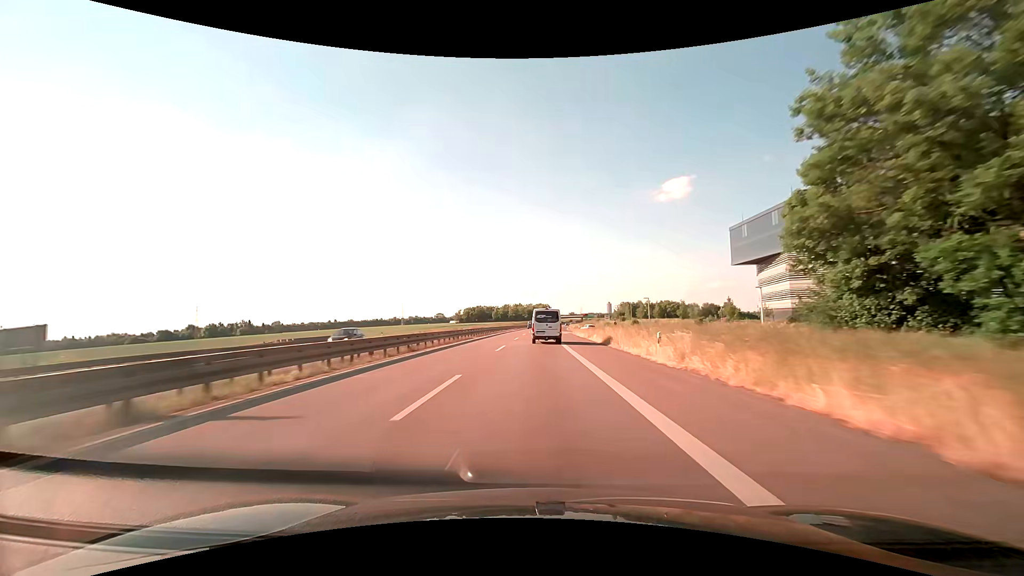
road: trunk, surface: asphalt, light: Day
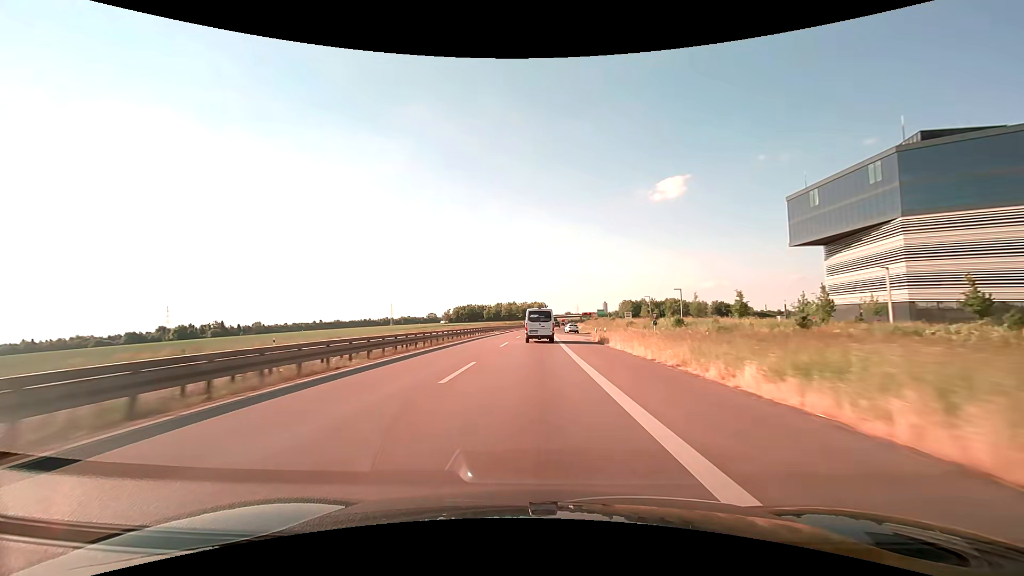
(+0.2, +31.5) m; +1°
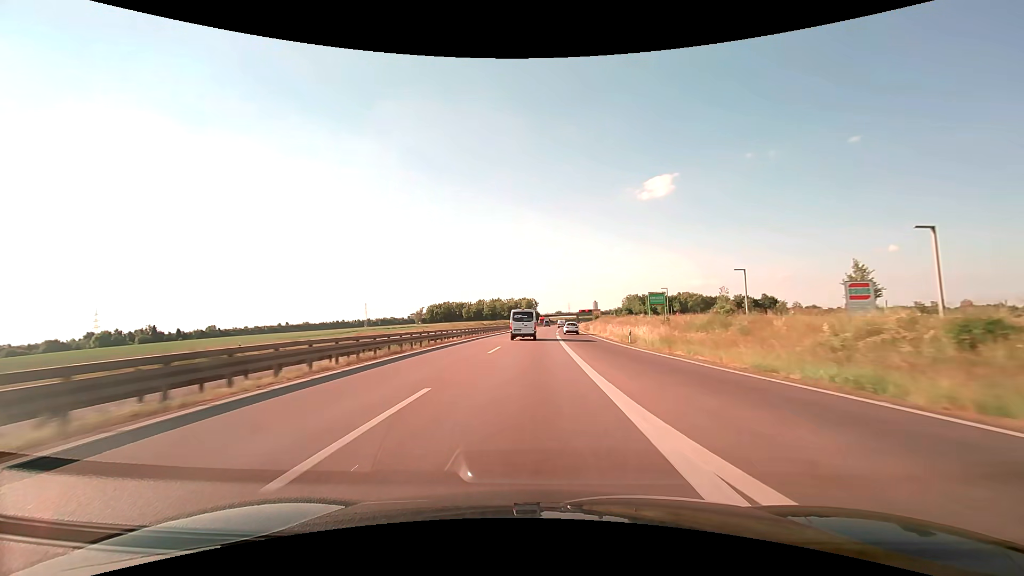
(+0.5, +60.7) m; +1°
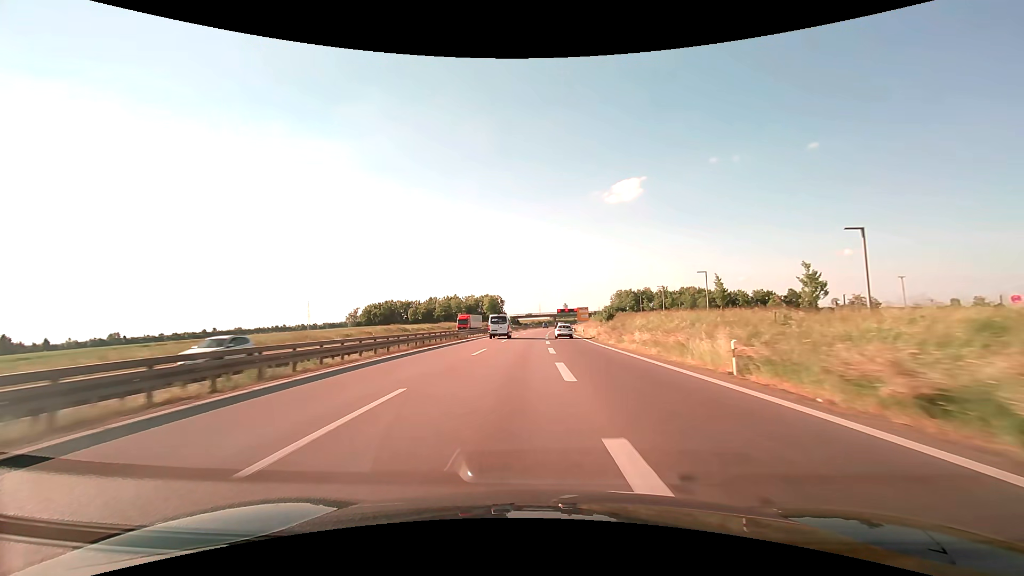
(+1.7, +71.0) m; +3°
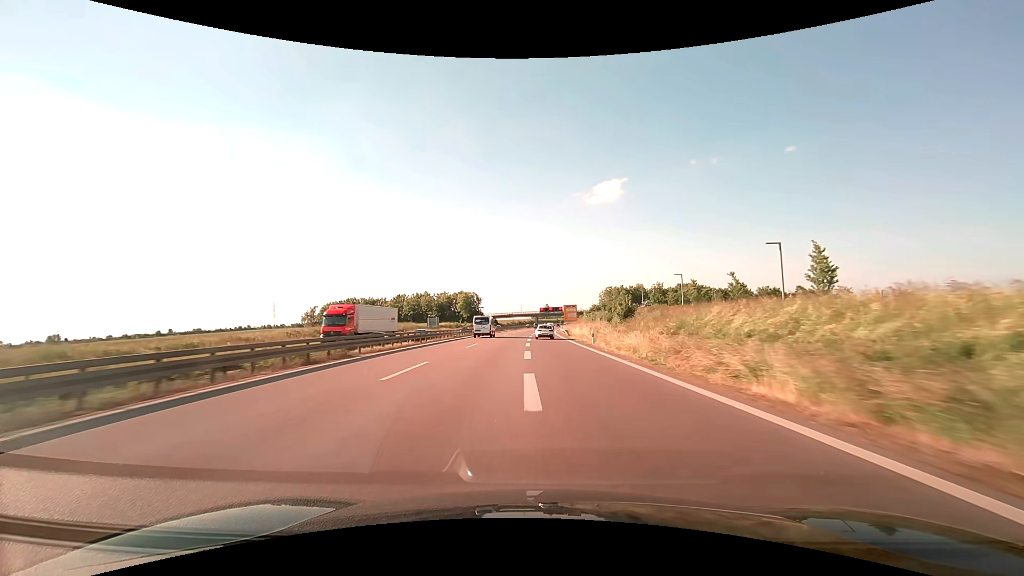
(+0.6, +28.3) m; +2°
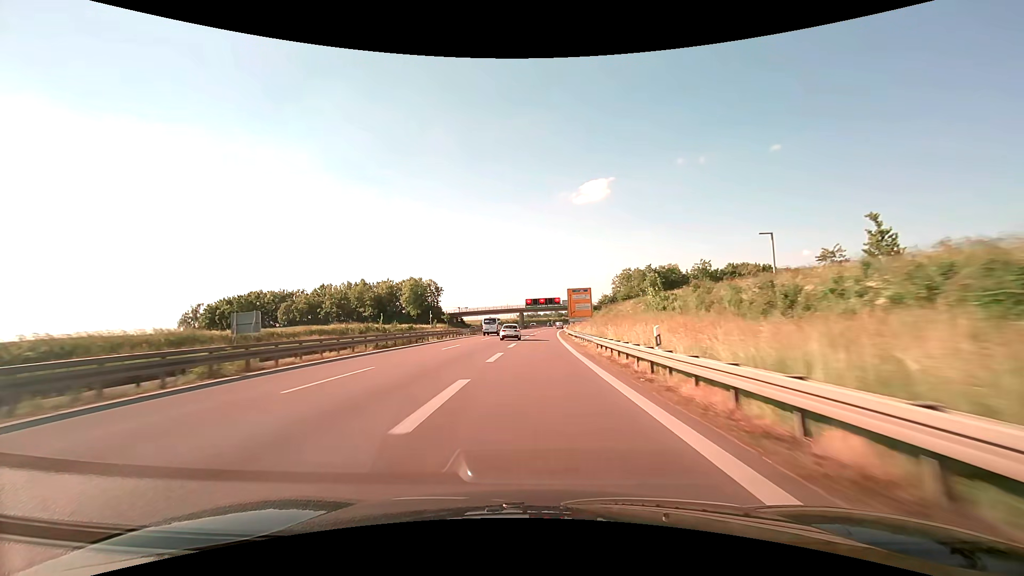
(+1.2, +73.8) m; +2°
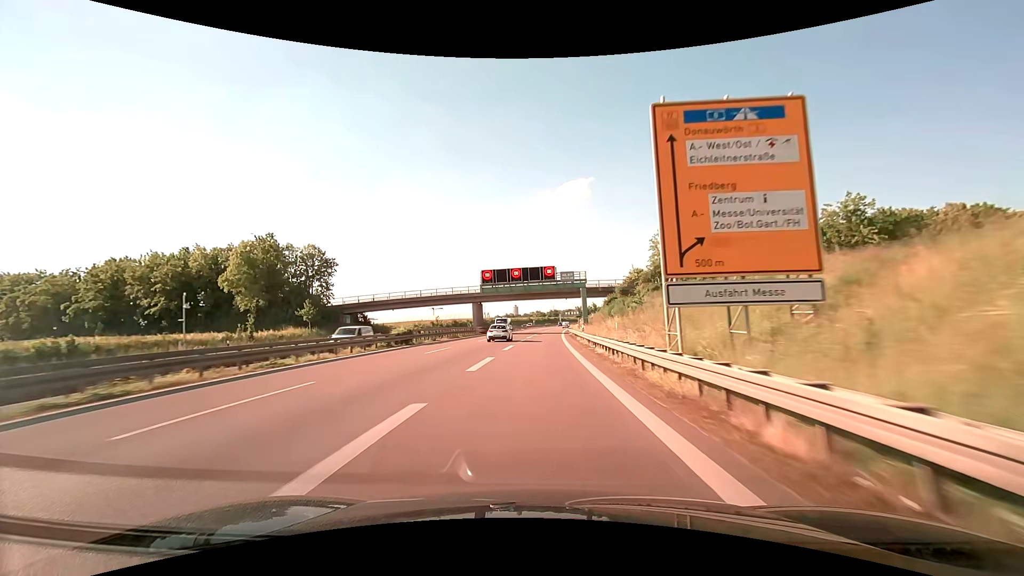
(+1.3, +75.7) m; +2°
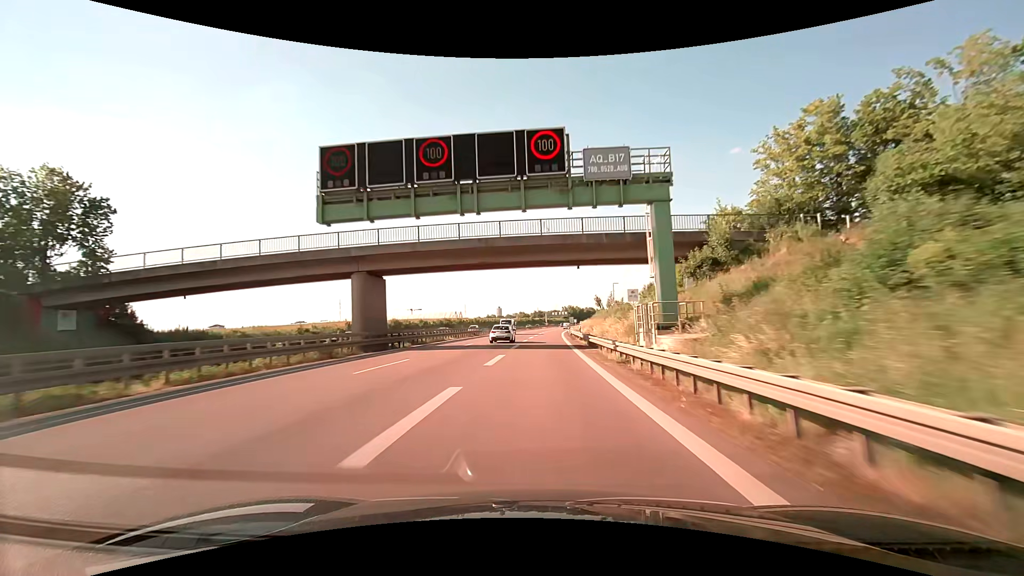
(+0.6, +45.7) m; +2°
(0, +10) (0, +20) (0, +30) (+1, +40) (+1, +50) (+1, +60) (+2, +70) (+2, +80) (+3, +90) (+3, +100) m
